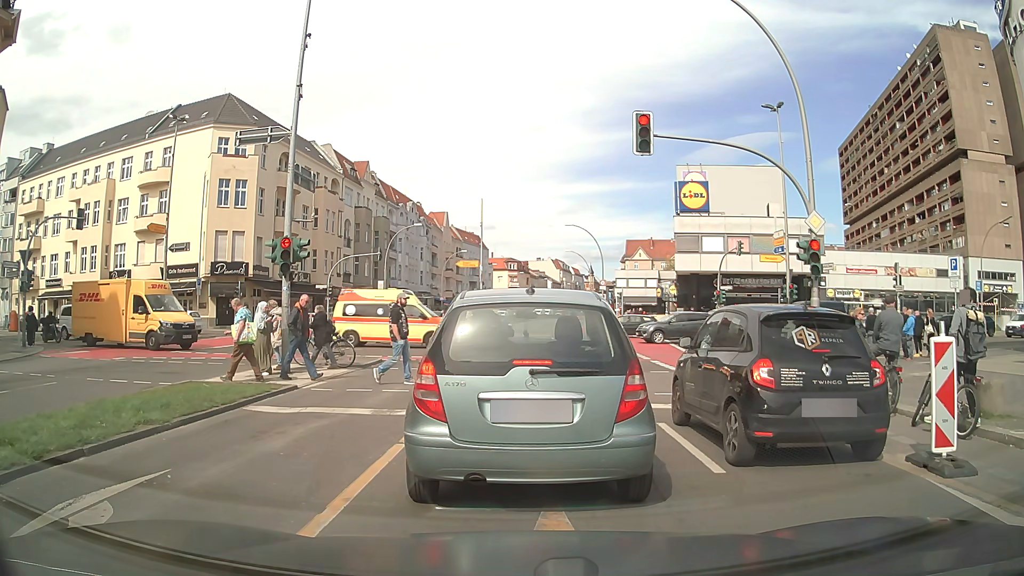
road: primary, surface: asphalt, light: Day
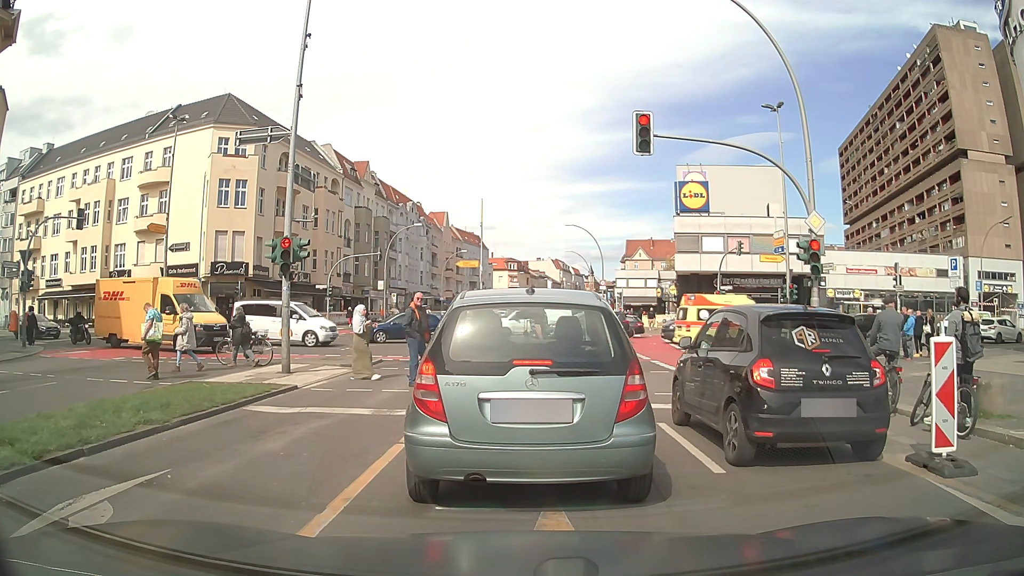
(0.0, 0.0) m; 0°
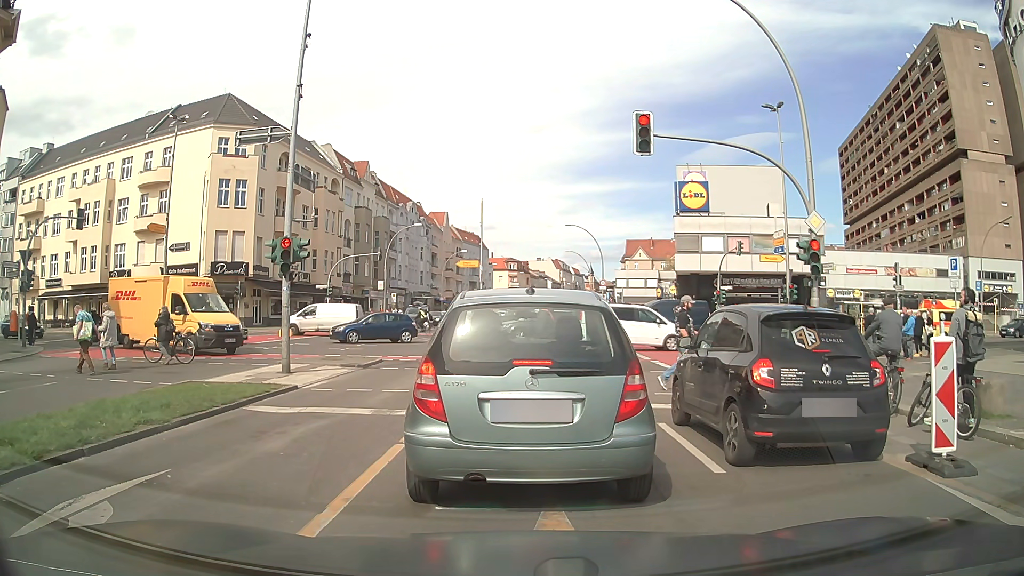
(0.0, 0.0) m; 0°
(0, +10) (0, +20) (0, +30) (0, +40) (0, +50) (0, +60) (0, +70) (0, +80) (0, +90) (+1, +100) m
